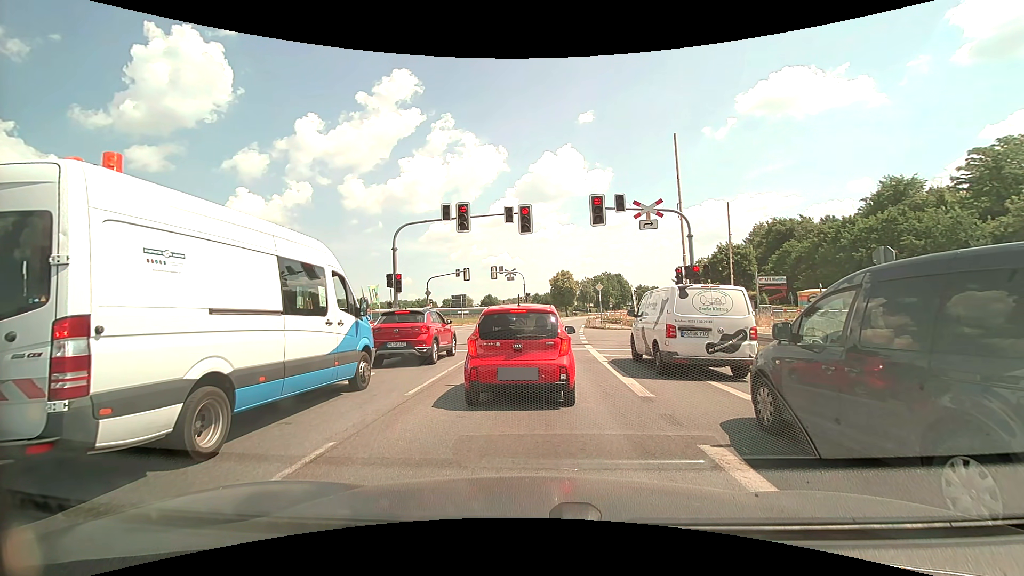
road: primary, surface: asphalt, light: Day
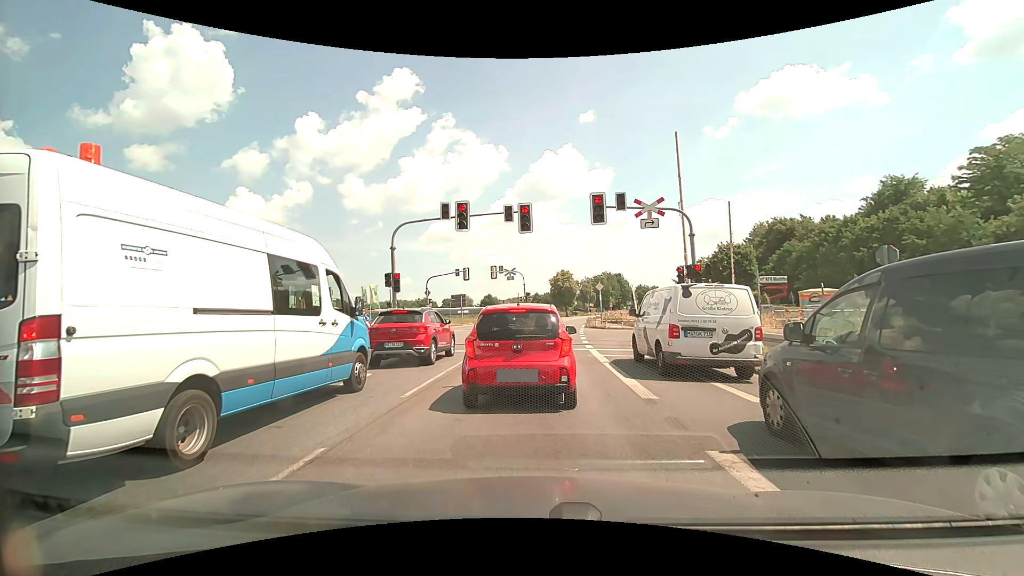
(0.0, +0.2) m; 0°
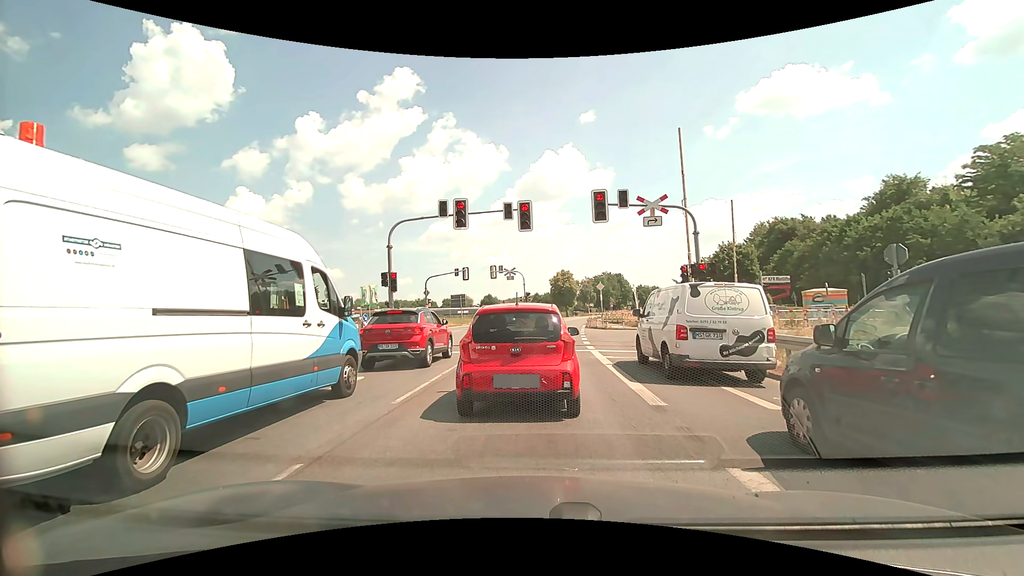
(0.0, +0.6) m; 0°
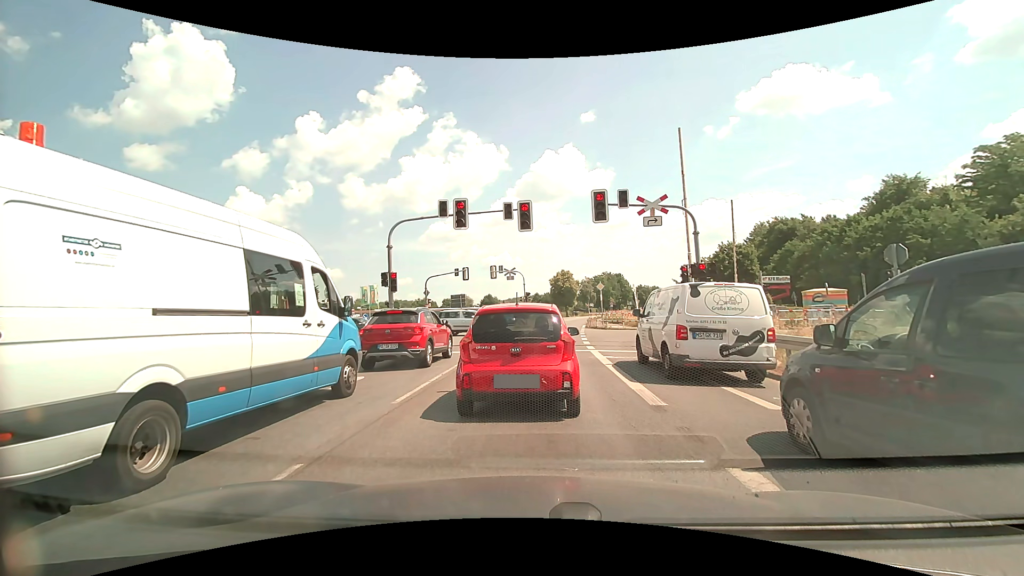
(0.0, 0.0) m; 0°
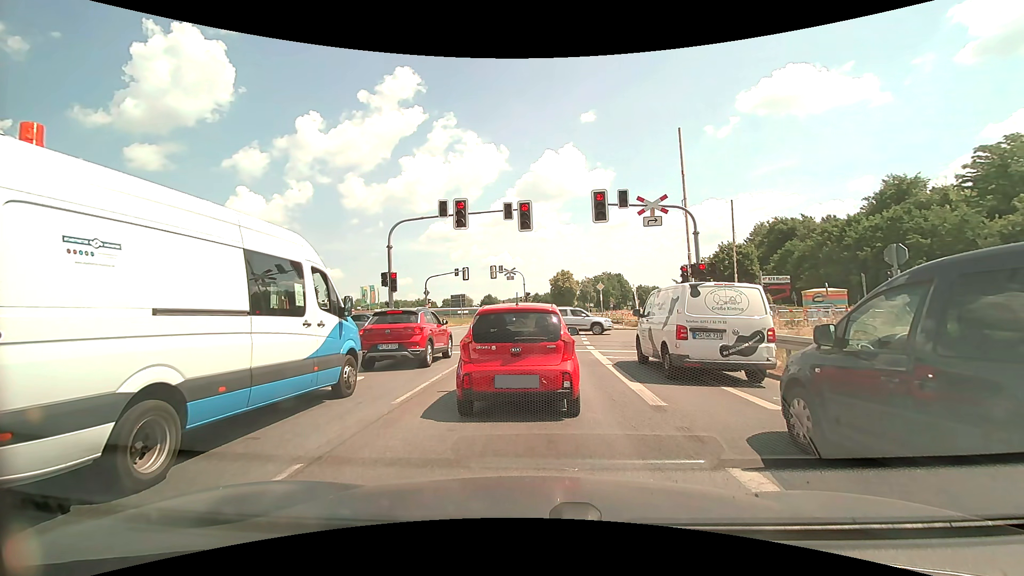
(0.0, 0.0) m; 0°
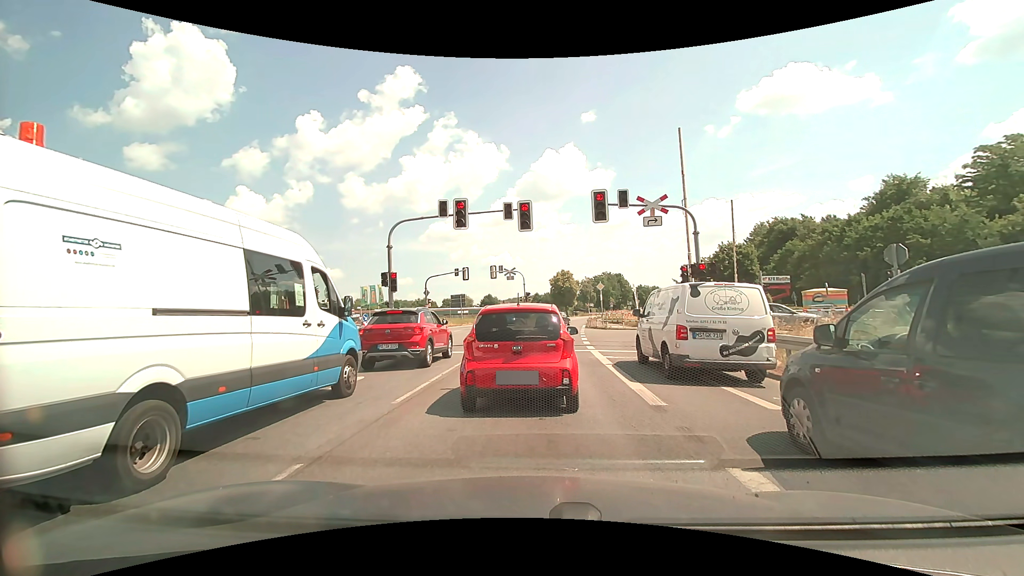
(0.0, 0.0) m; 0°
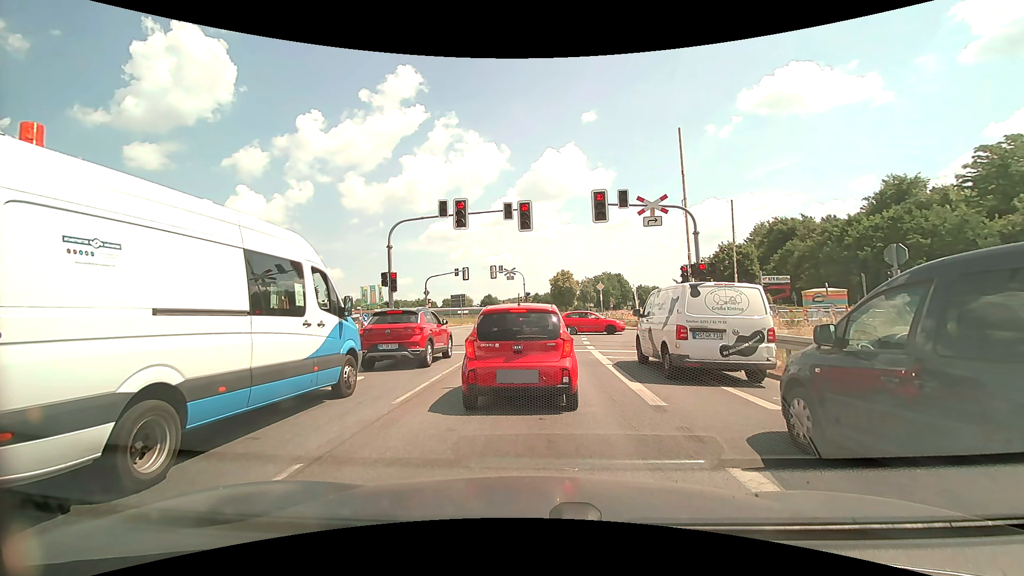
(0.0, 0.0) m; 0°
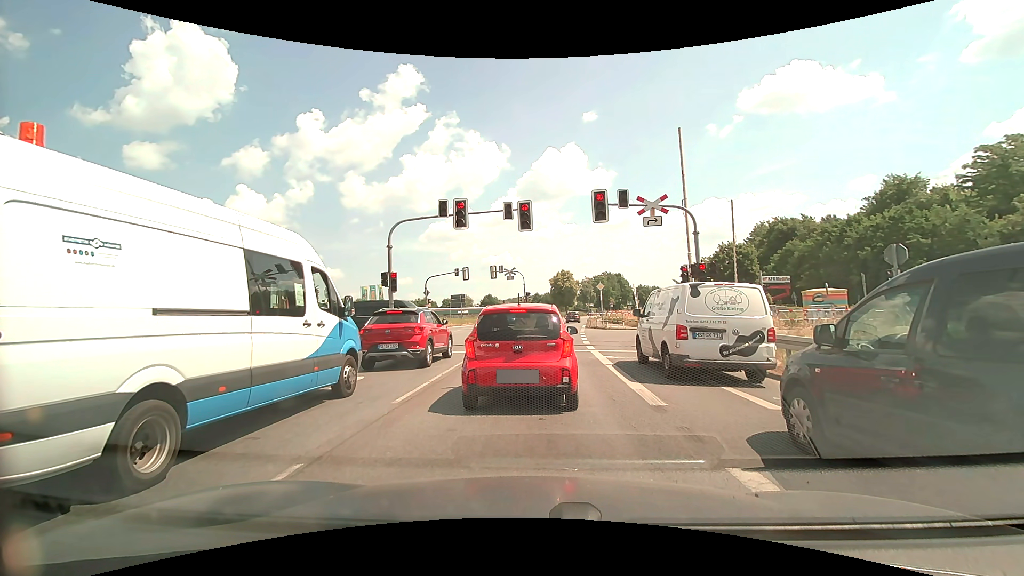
(0.0, 0.0) m; 0°
